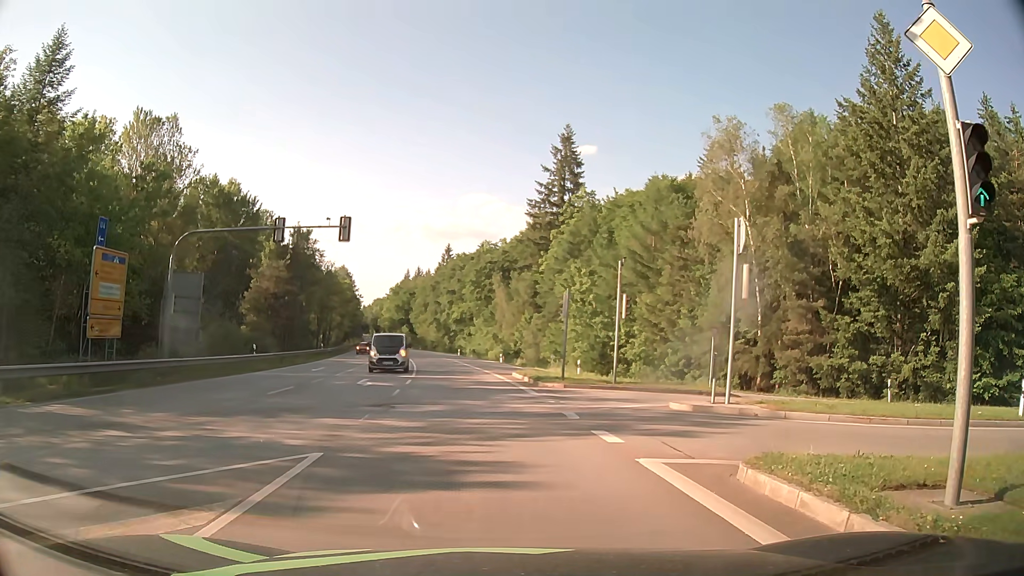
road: secondary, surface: asphalt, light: Day
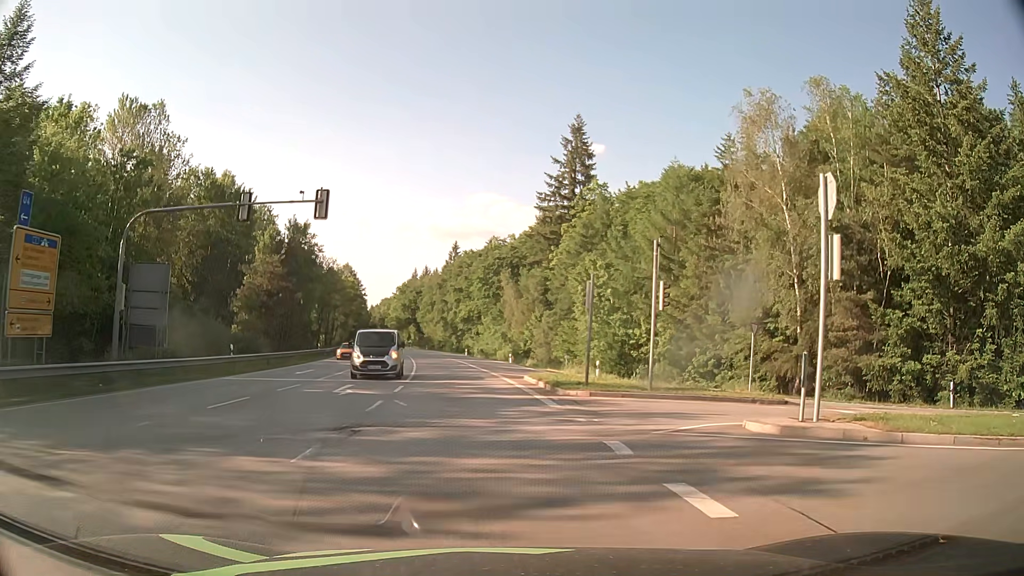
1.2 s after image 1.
(0.0, +4.9) m; -1°
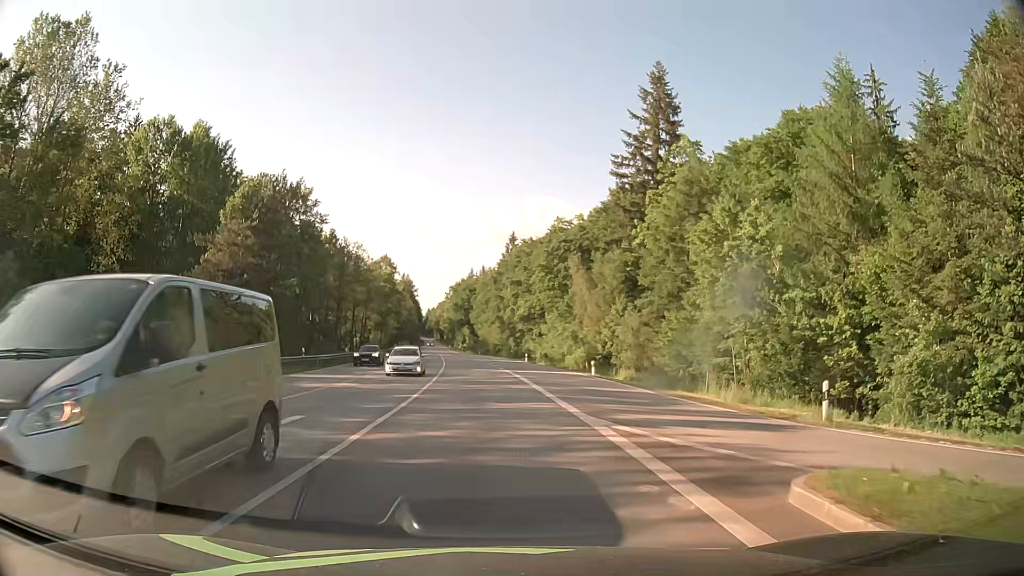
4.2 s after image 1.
(-1.0, +23.1) m; -5°
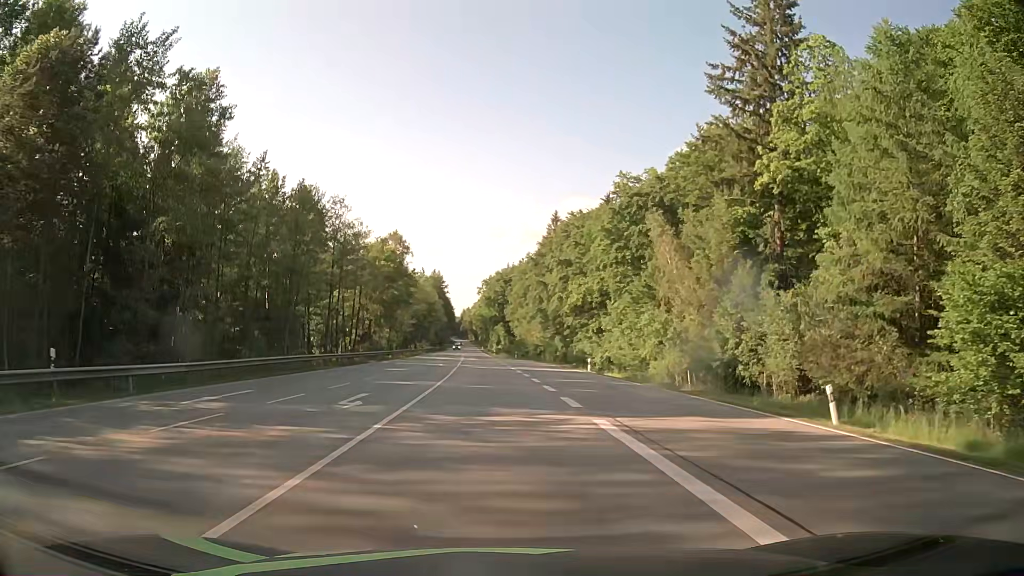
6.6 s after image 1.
(-1.0, +29.5) m; -3°
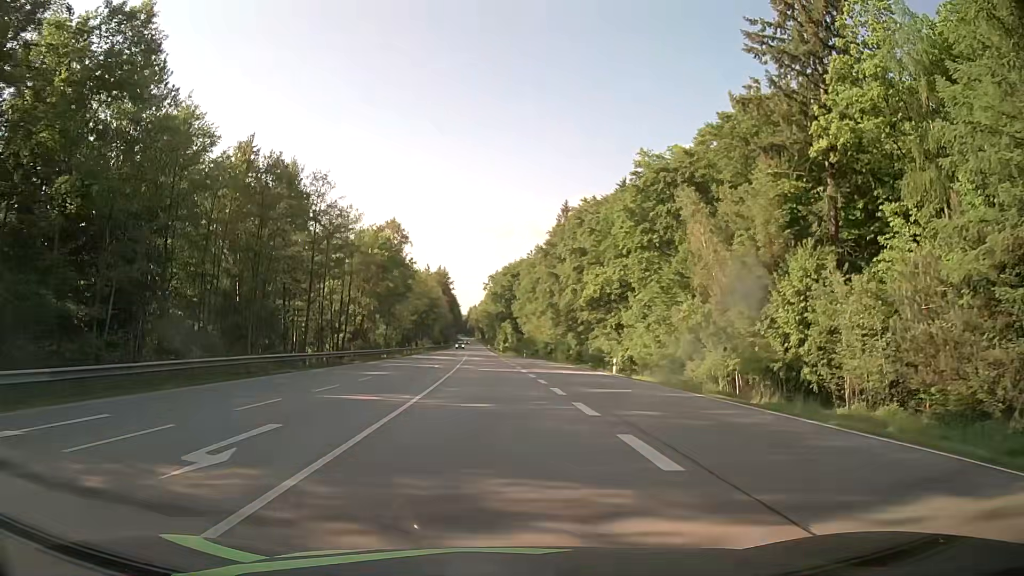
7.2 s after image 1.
(0.0, +8.6) m; -1°
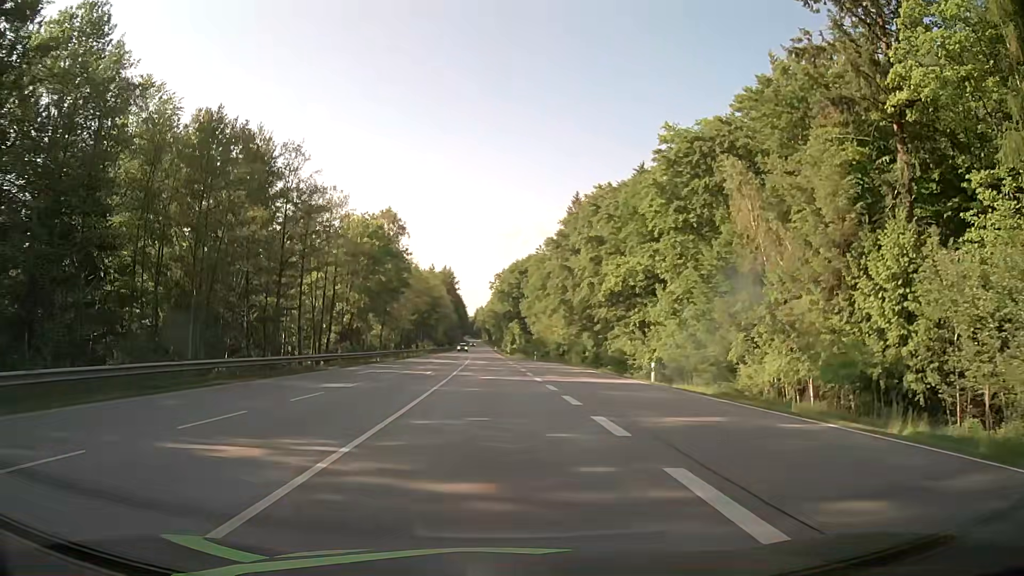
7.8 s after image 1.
(-0.1, +9.1) m; -1°
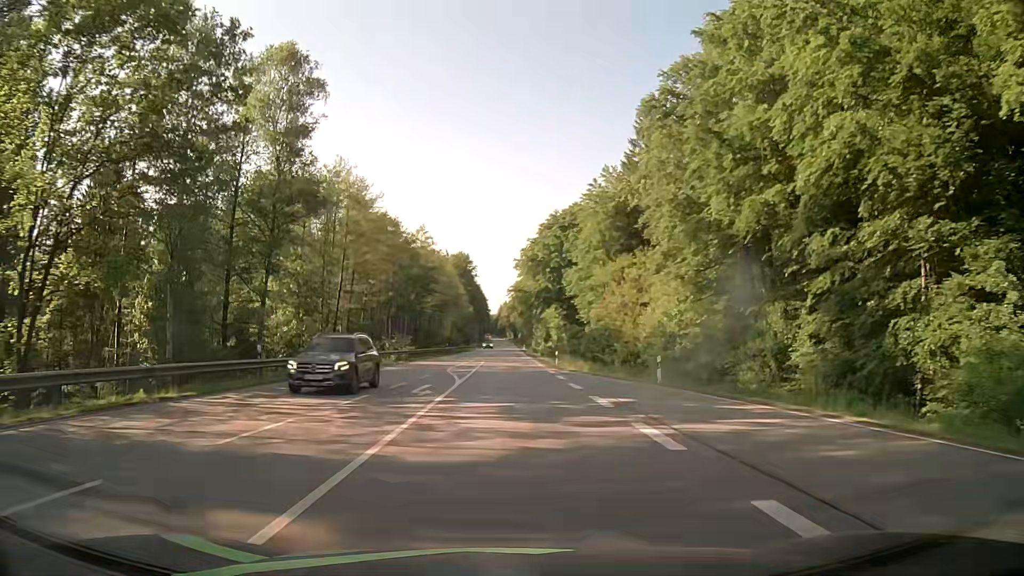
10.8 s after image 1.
(-1.2, +50.0) m; -2°
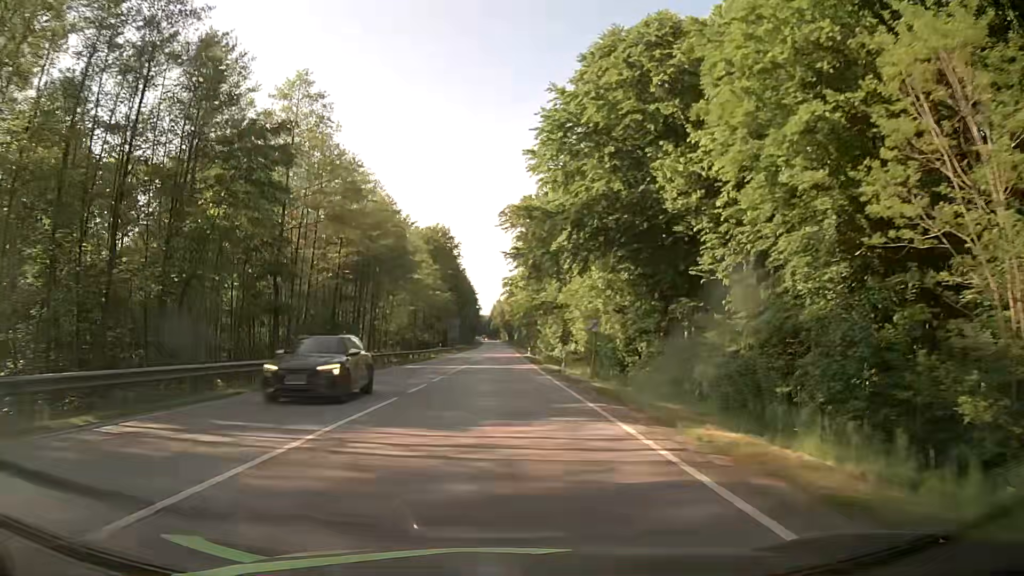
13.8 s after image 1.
(-0.2, +55.0) m; 0°
